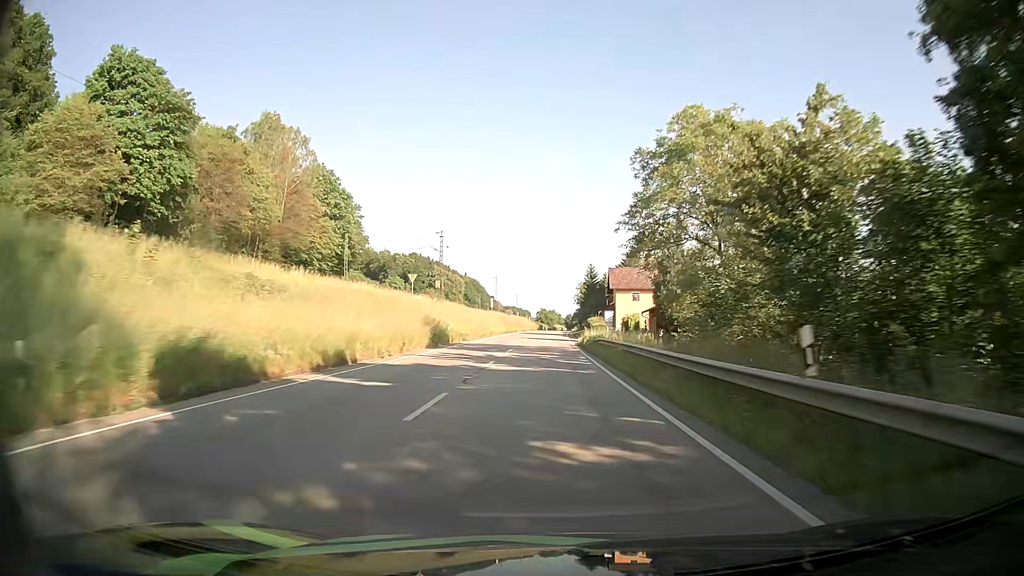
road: primary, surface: asphalt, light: Day
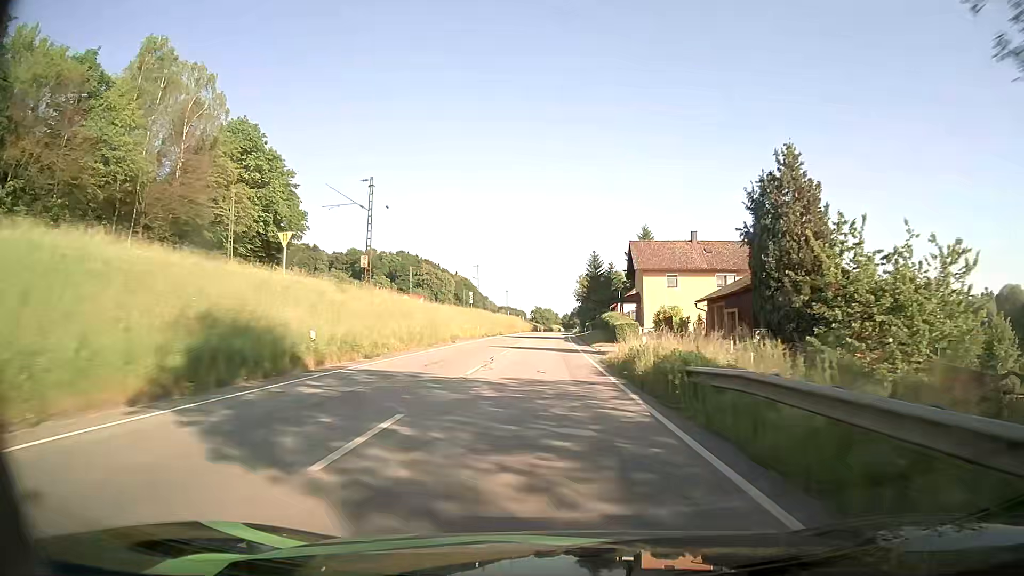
(+0.1, +27.8) m; 0°
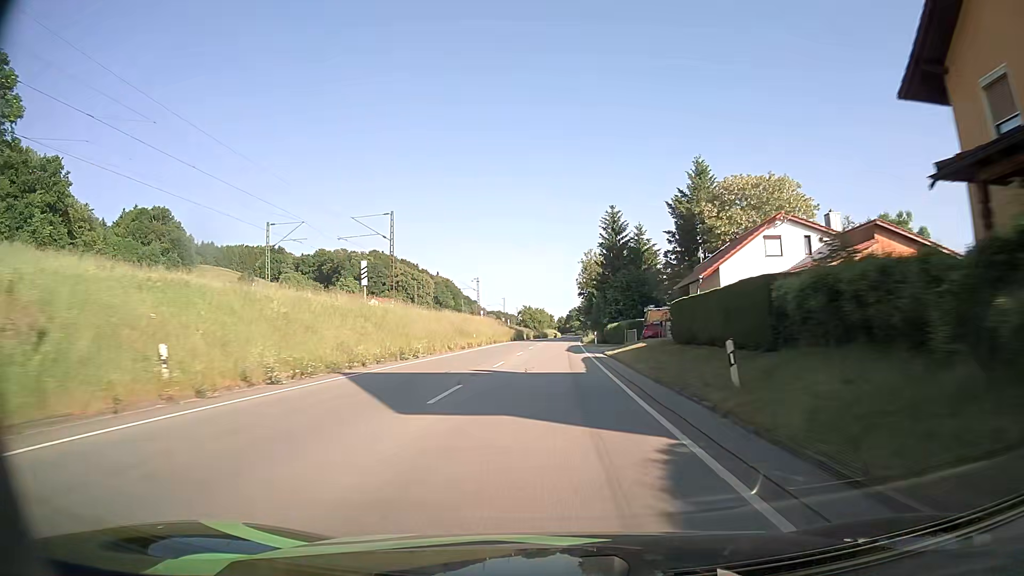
(+0.4, +55.2) m; +1°
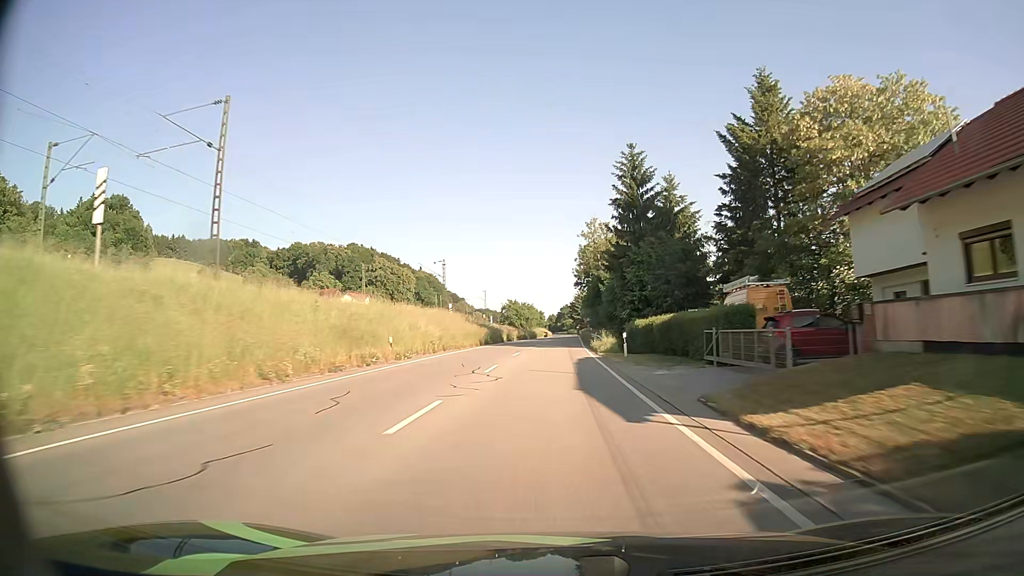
(+0.1, +28.2) m; +1°
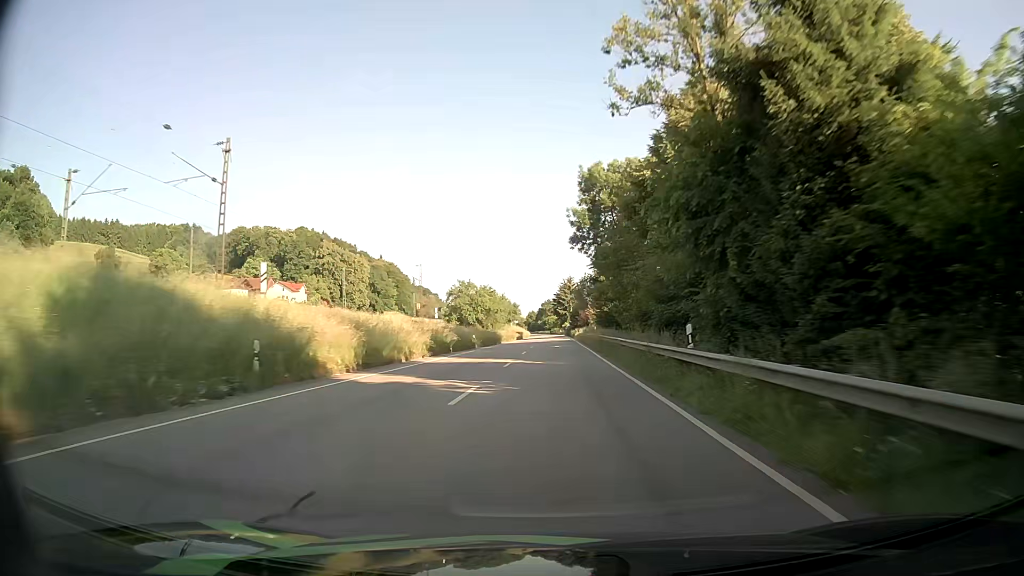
(+0.9, +58.1) m; +2°
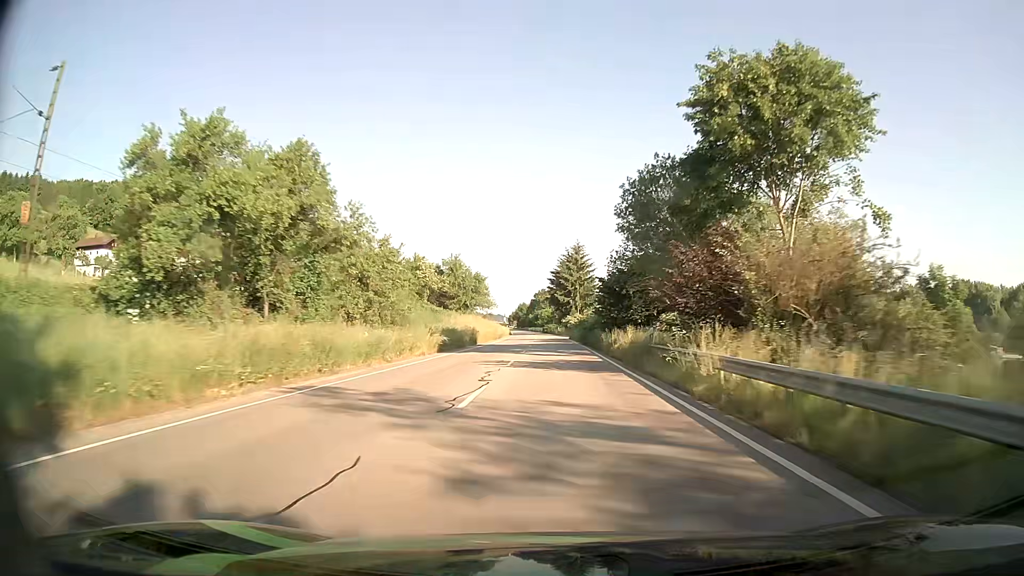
(+0.3, +74.2) m; 0°
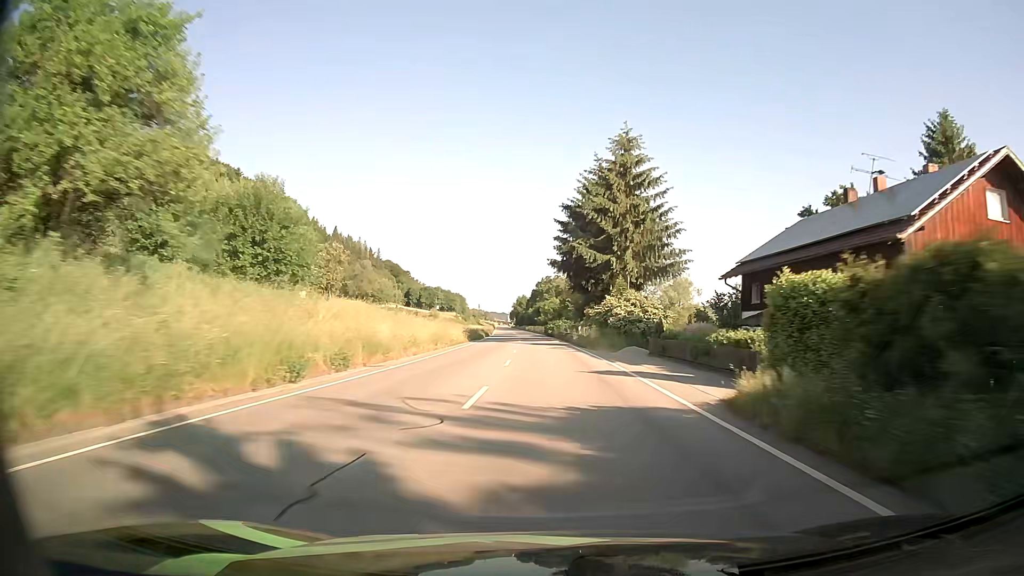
(+0.2, +73.8) m; 0°
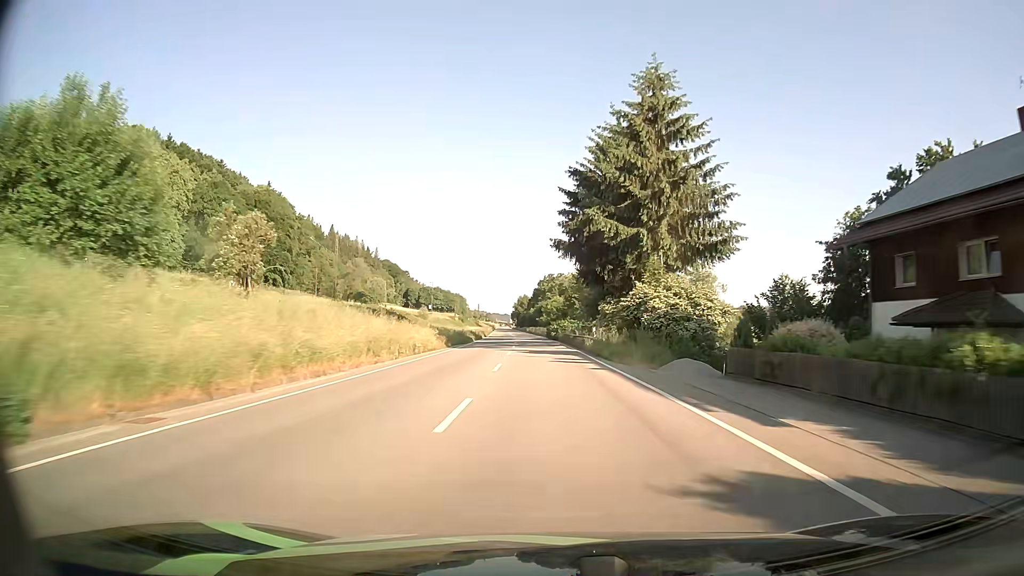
(-0.1, +14.7) m; 0°
(0, +10) (0, +20) (0, +30) (-1, +40) (-1, +50) (-2, +60) (-2, +70) (-3, +80) (-3, +90) (-4, +100) m
